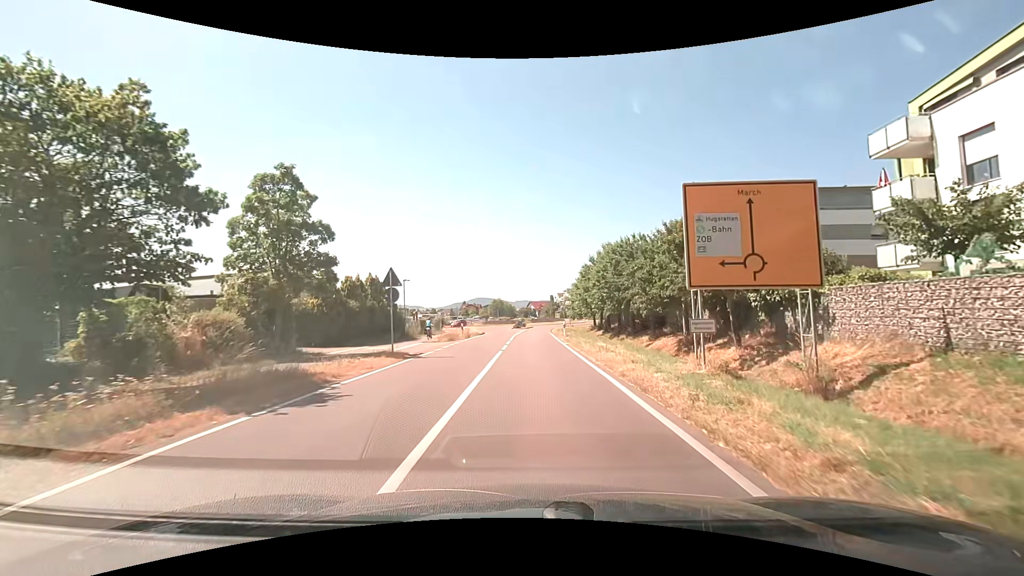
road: secondary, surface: asphalt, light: Day
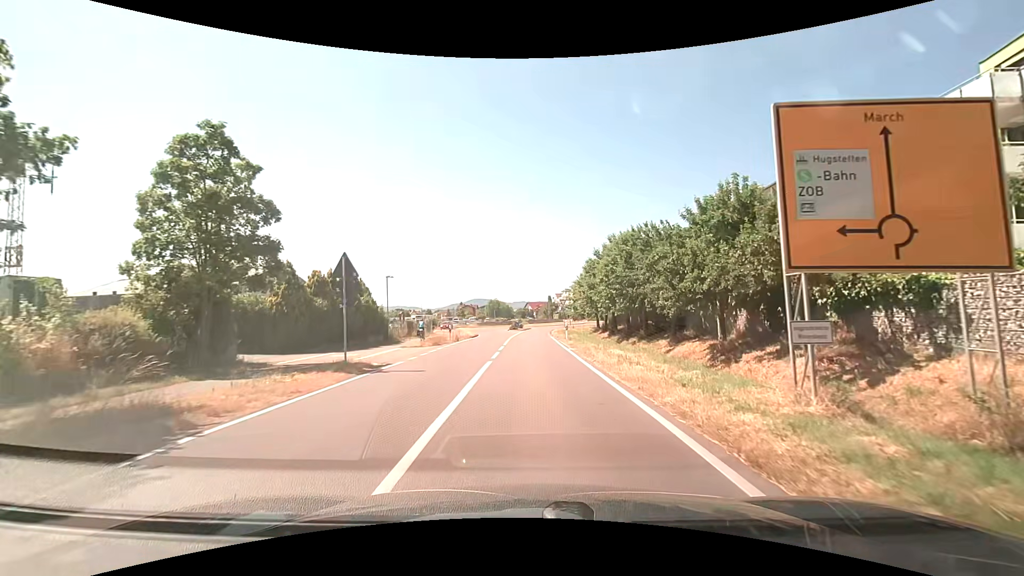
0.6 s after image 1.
(0.0, +4.5) m; +1°
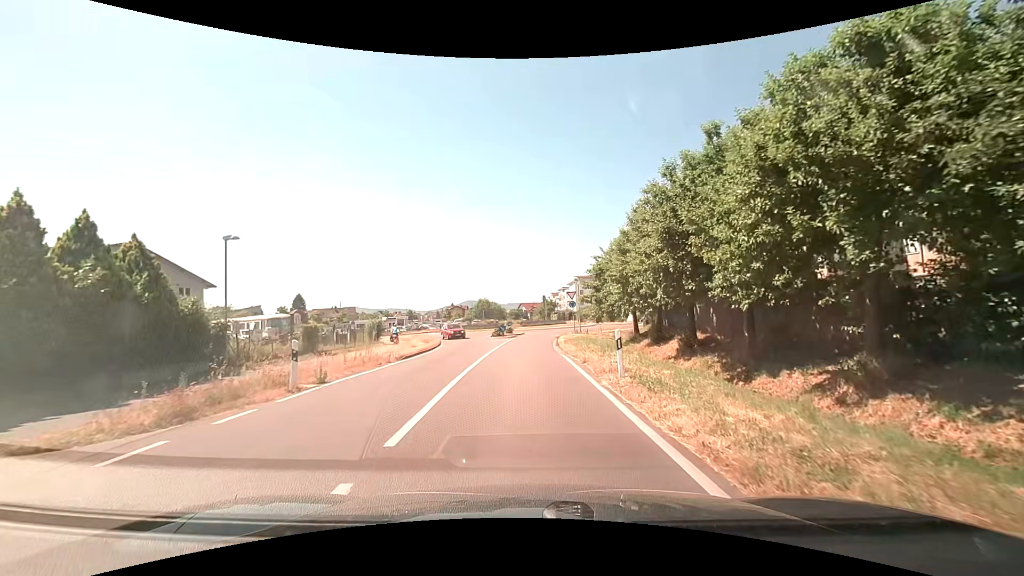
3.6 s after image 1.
(0.0, +20.4) m; 0°
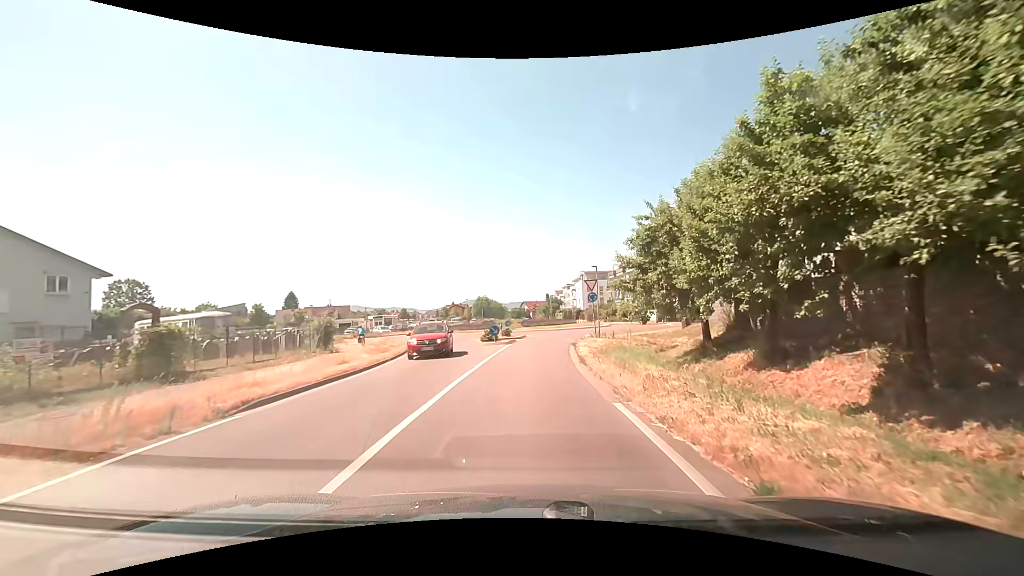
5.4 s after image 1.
(-0.1, +11.4) m; -1°
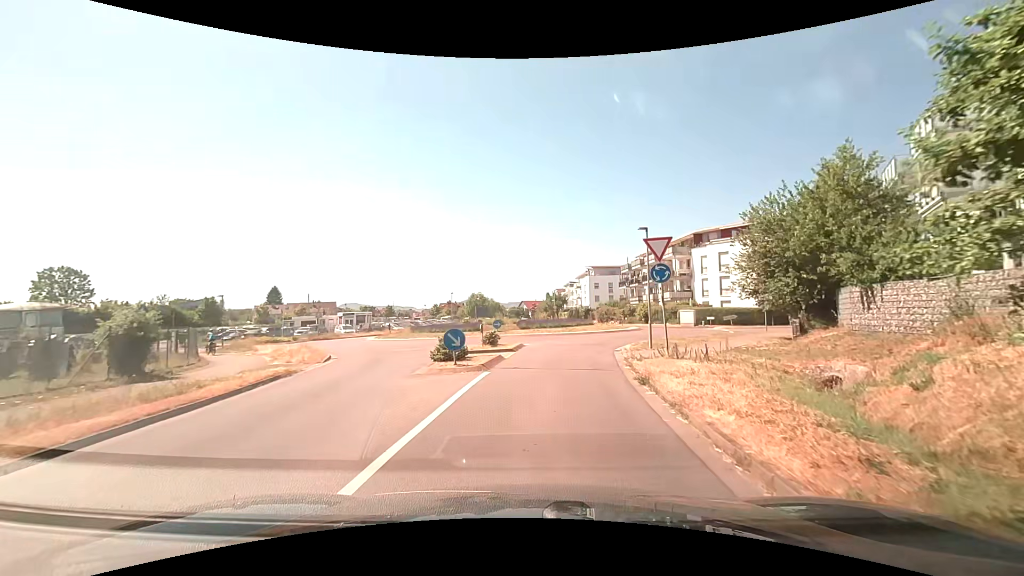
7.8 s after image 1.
(+0.1, +15.3) m; +1°
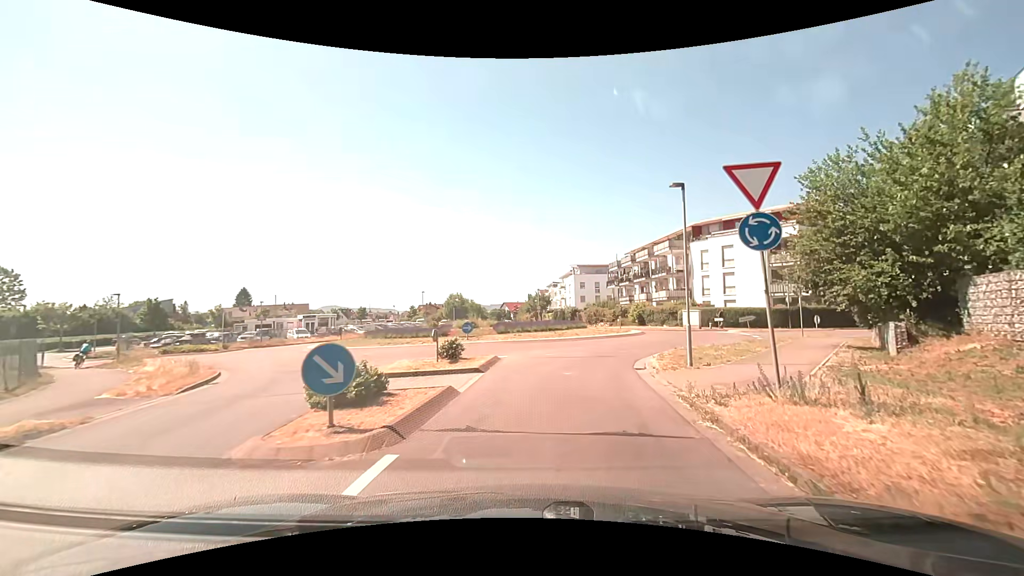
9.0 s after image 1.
(+0.1, +7.2) m; +1°
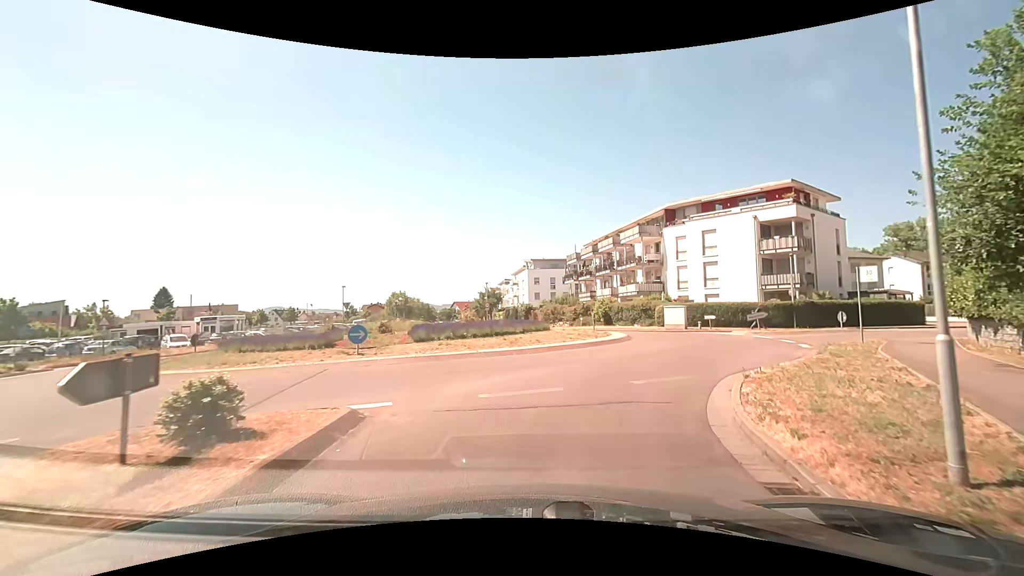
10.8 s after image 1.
(+0.5, +10.0) m; +6°
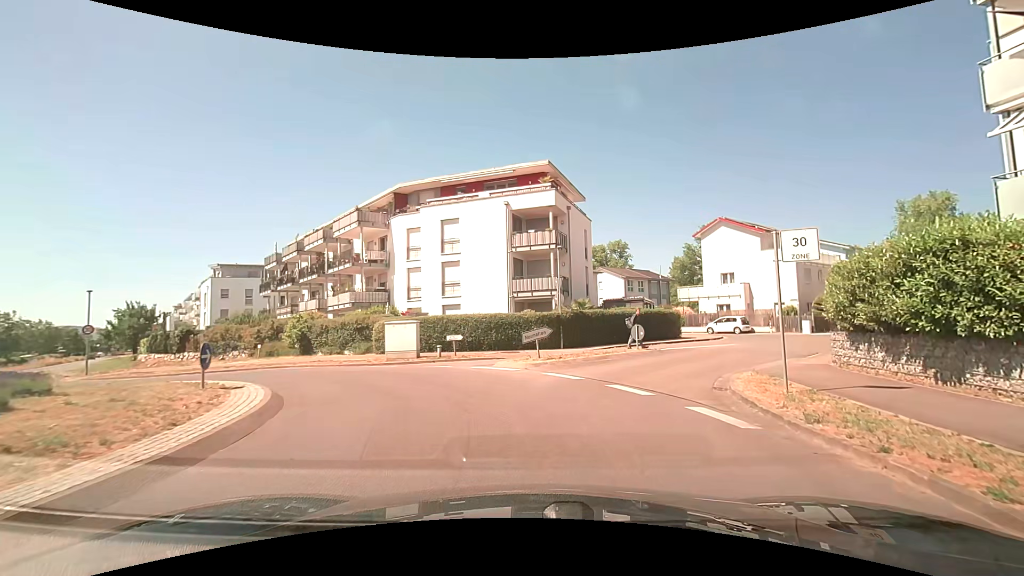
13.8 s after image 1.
(+3.3, +14.2) m; +30°
(-1, +10) (-6, +18) (-15, +21) (-24, +17) (-29, +9) (-34, 0) (-41, -7) (-50, -11) (-59, -9) (-66, -2) m
